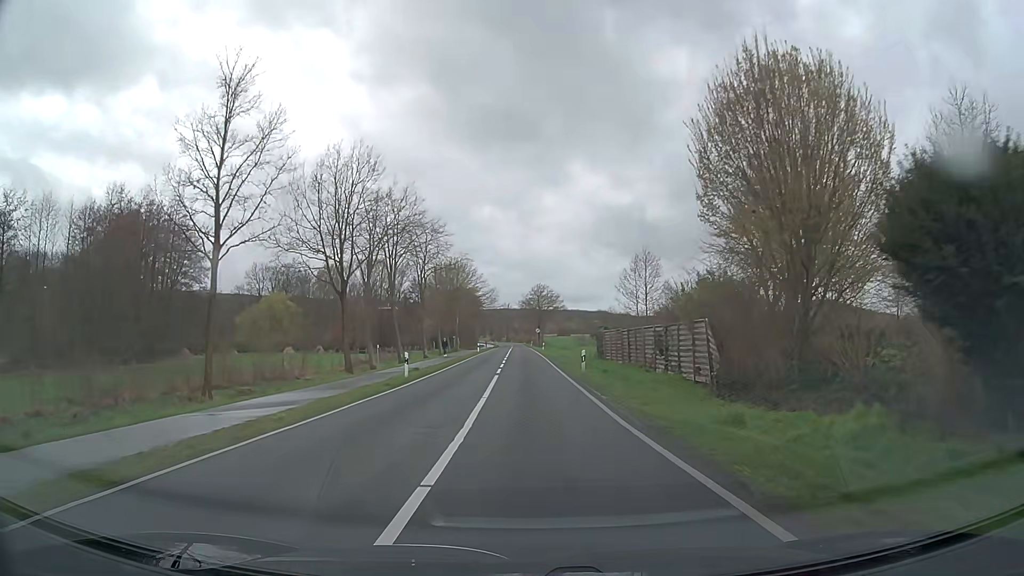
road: secondary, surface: asphalt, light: Day
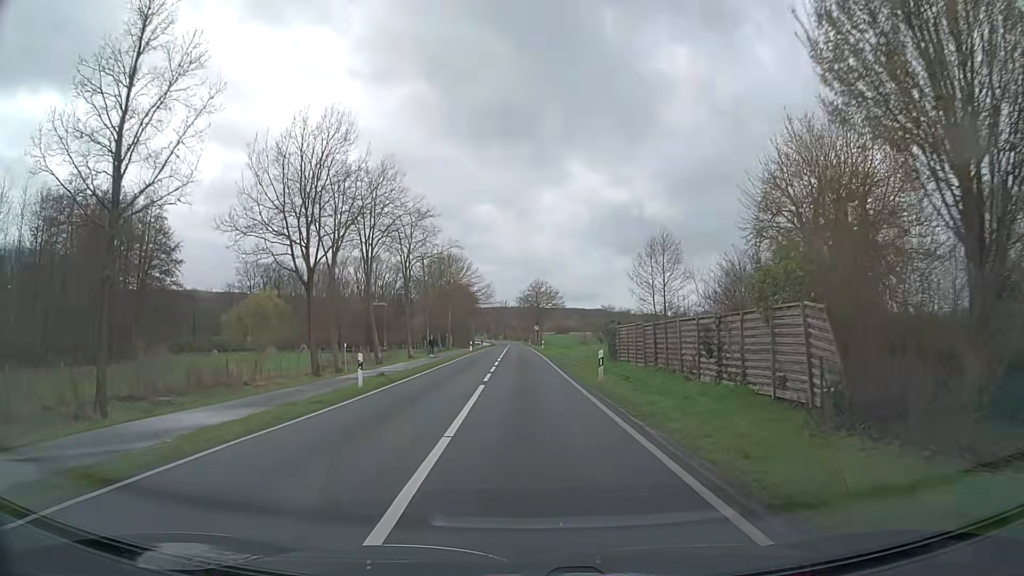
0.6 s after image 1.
(0.0, +7.2) m; 0°
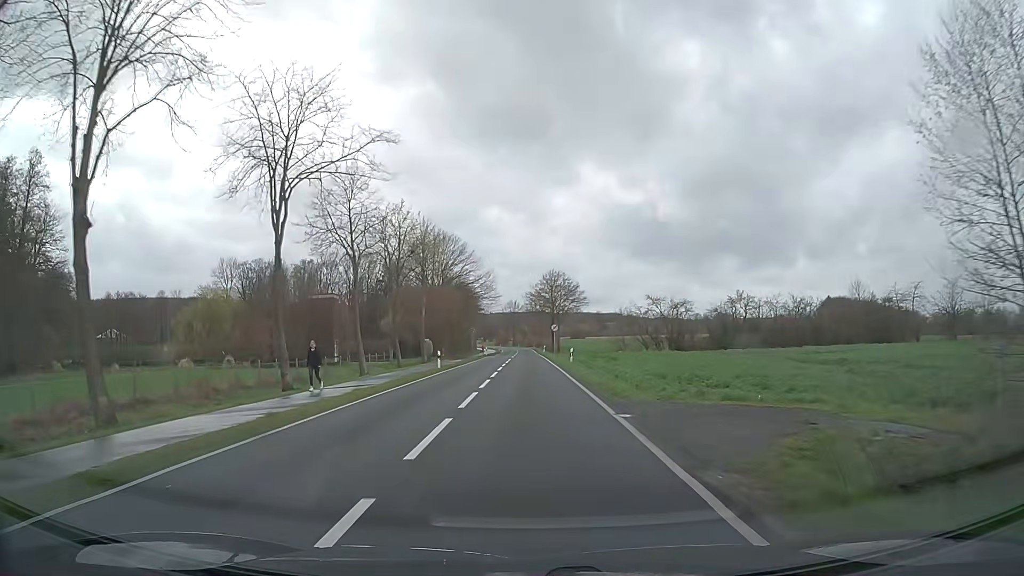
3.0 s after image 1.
(-0.2, +32.0) m; -1°
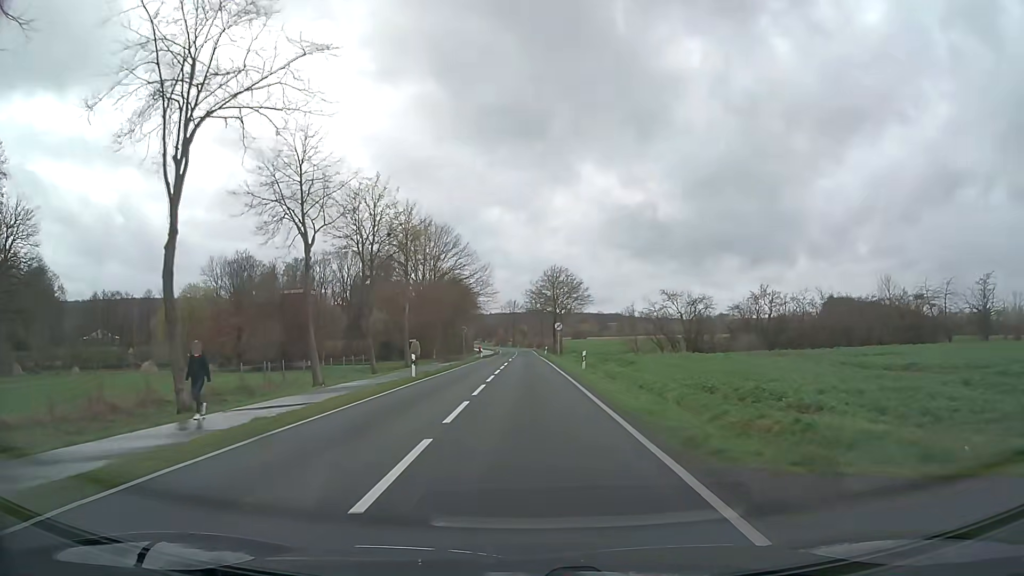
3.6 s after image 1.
(0.0, +8.4) m; 0°
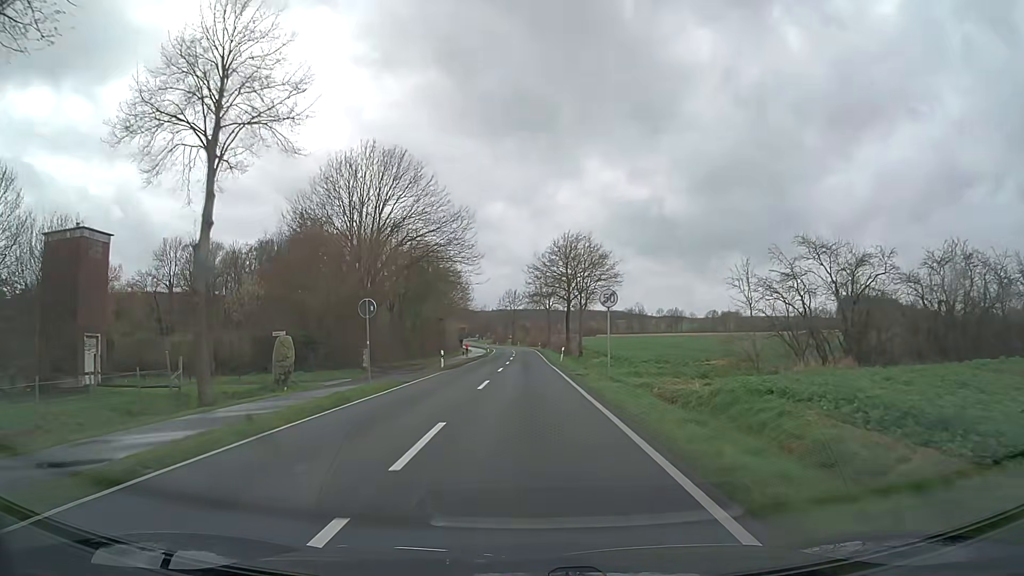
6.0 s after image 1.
(+0.1, +34.6) m; 0°
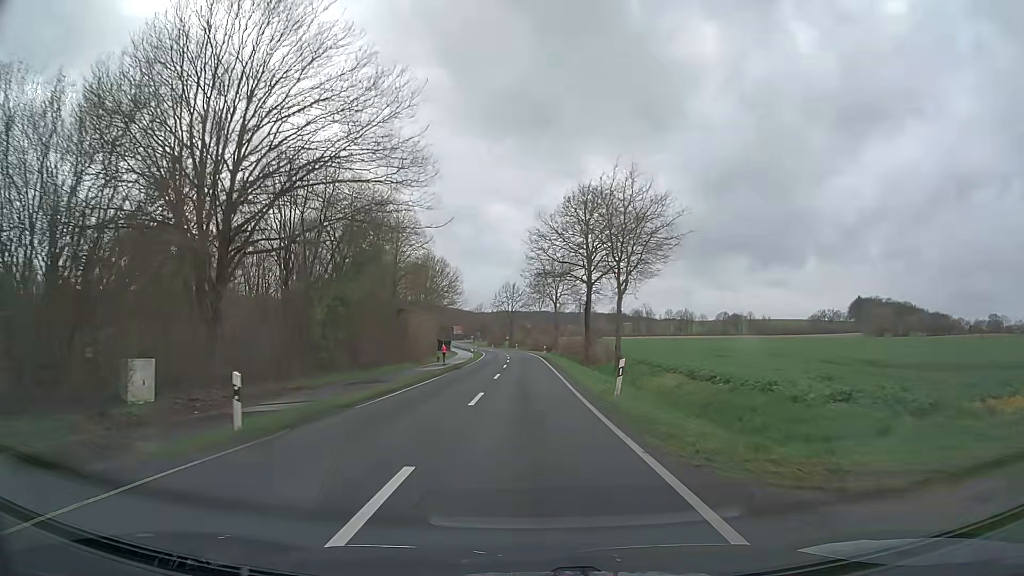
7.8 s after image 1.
(-0.1, +28.1) m; 0°
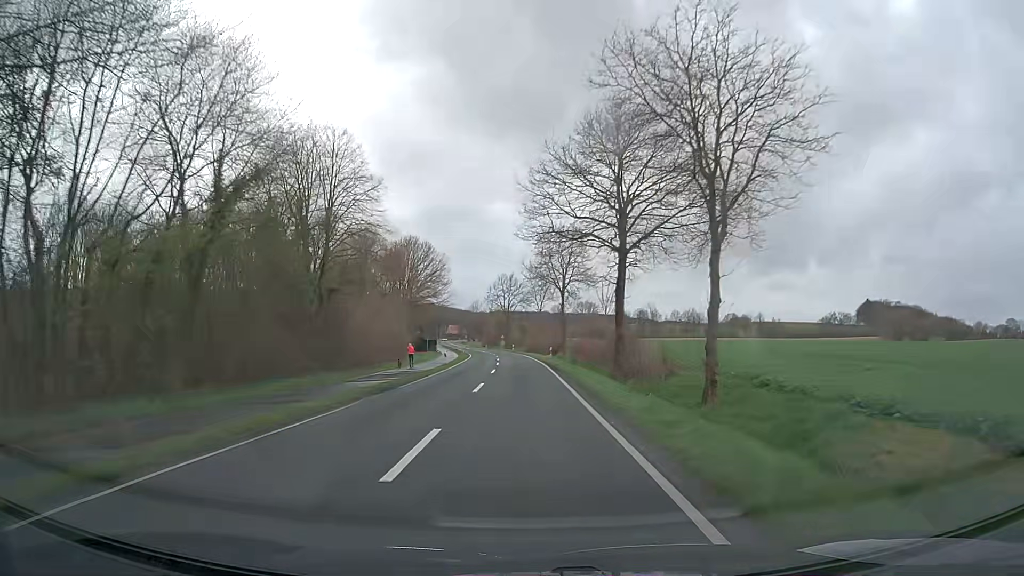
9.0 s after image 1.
(+0.1, +21.2) m; 0°
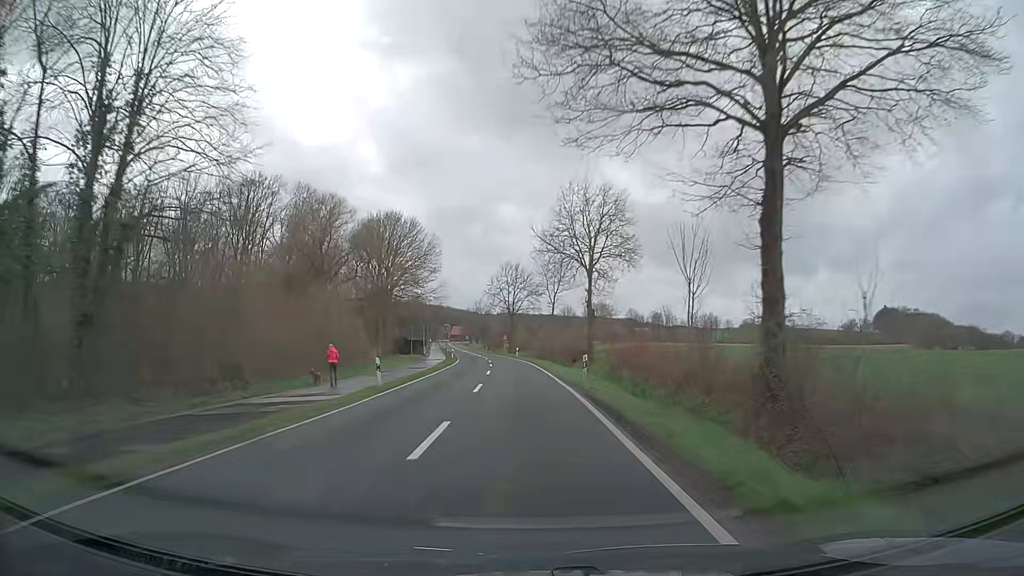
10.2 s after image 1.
(-0.2, +23.0) m; -1°
